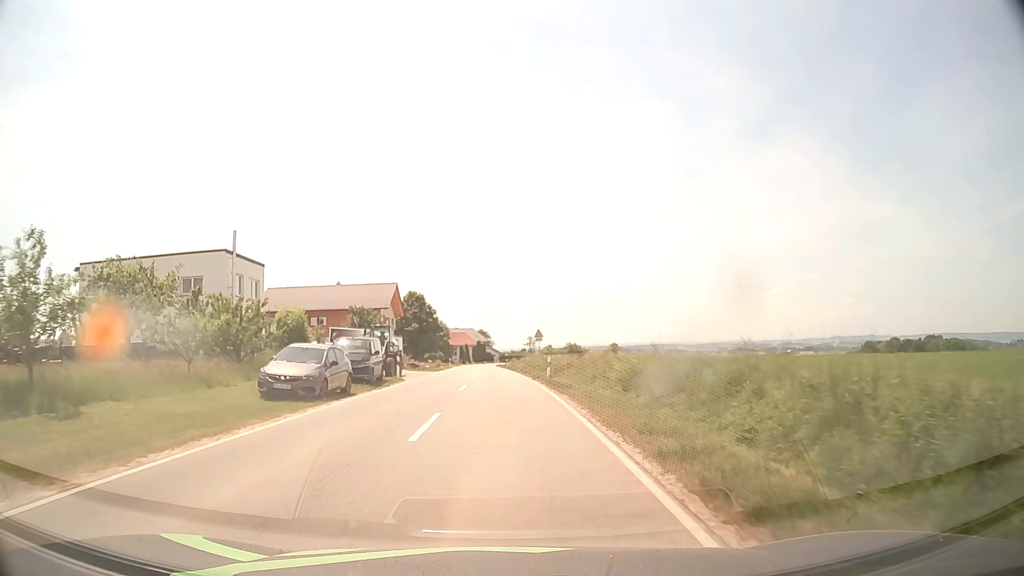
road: tertiary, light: Day
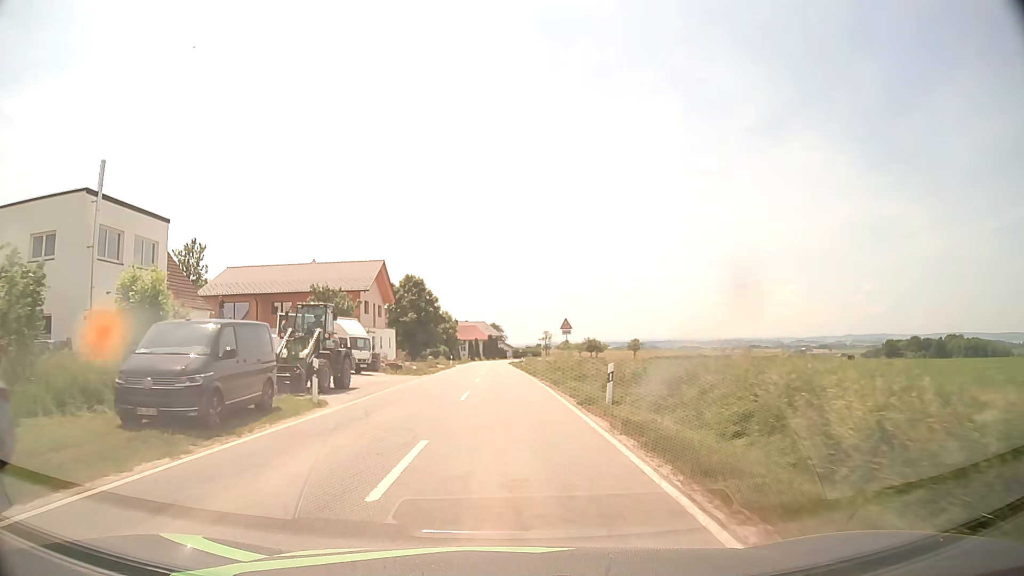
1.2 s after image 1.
(-0.1, +15.8) m; -1°
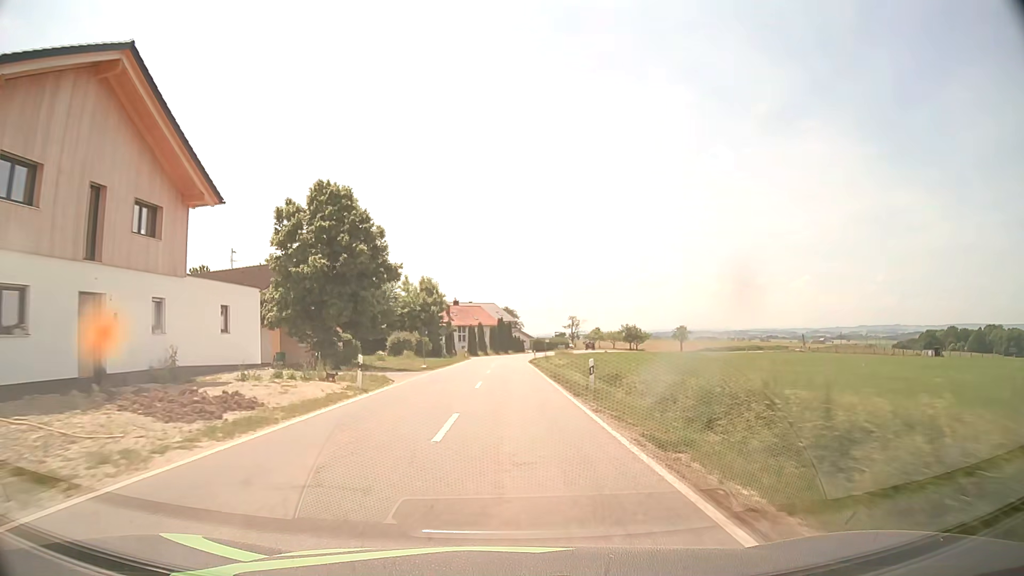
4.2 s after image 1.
(-0.5, +45.2) m; -1°
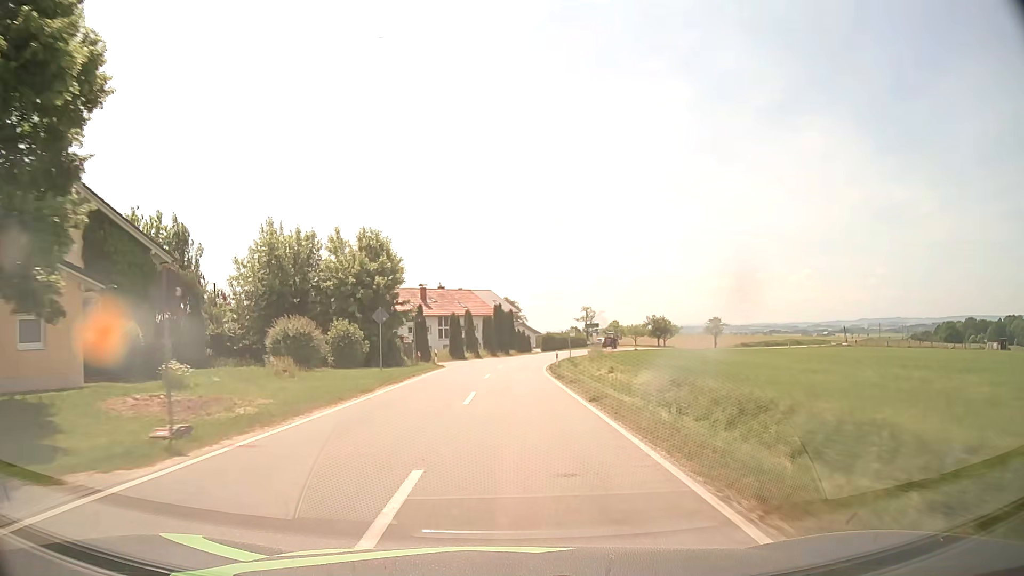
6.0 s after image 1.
(0.0, +30.5) m; 0°
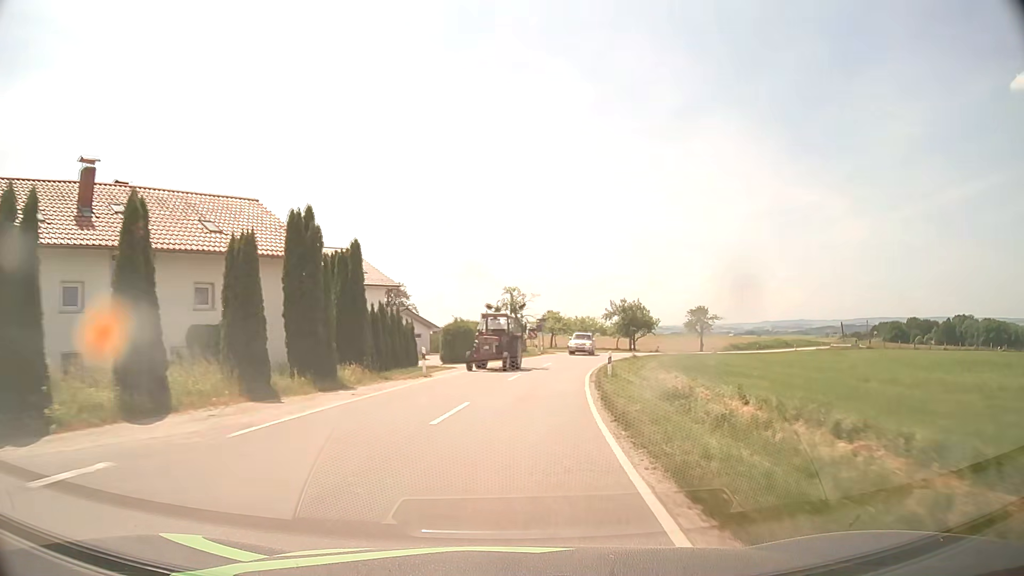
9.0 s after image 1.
(+2.0, +52.5) m; +8°
(0, +10) (+1, +20) (+3, +30) (+5, +40) (+7, +49) (+11, +59) (+15, +68) (+20, +76) (+26, +84) (+33, +92) m
